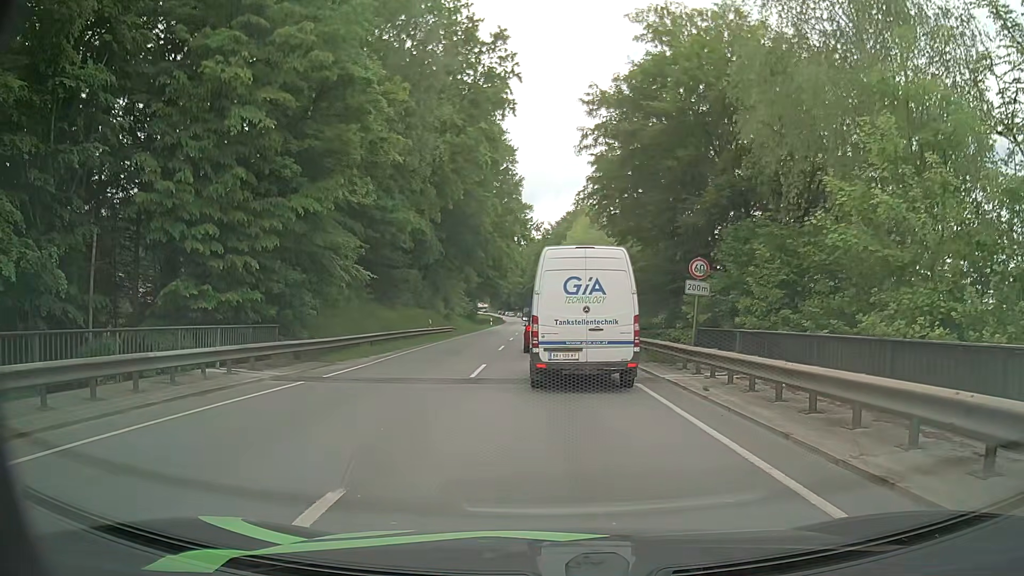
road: primary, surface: asphalt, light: Day
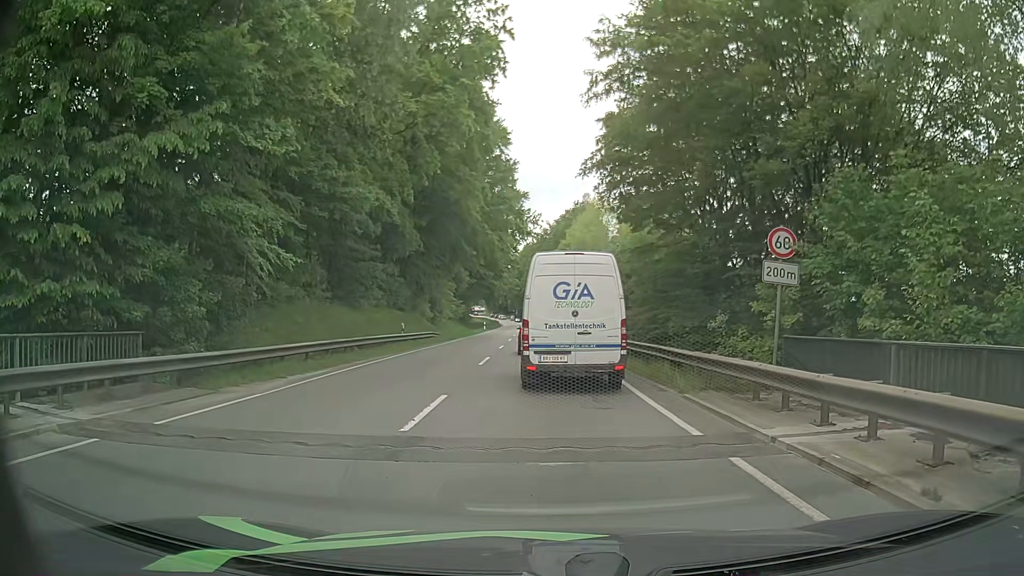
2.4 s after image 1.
(0.0, +7.3) m; +1°
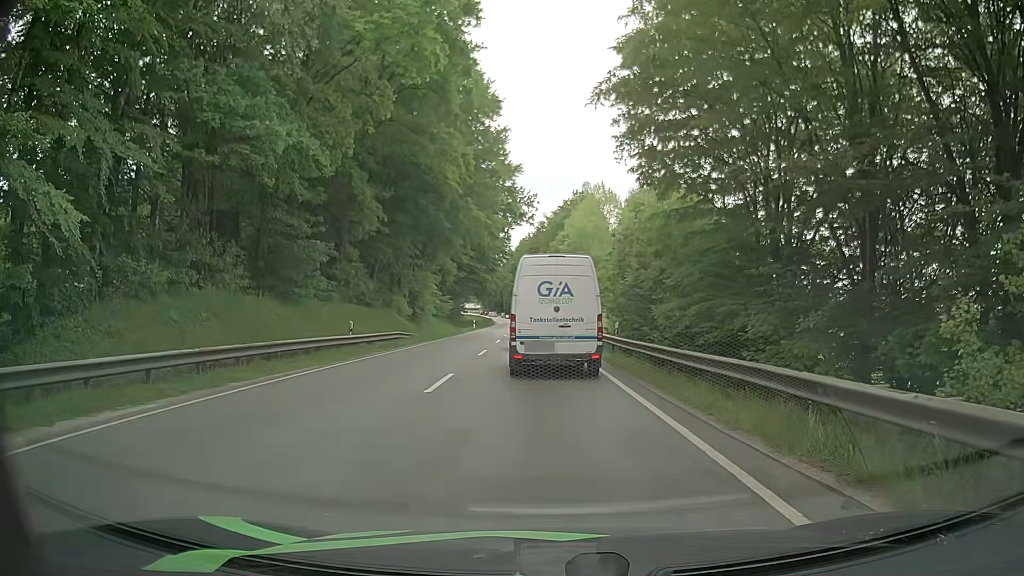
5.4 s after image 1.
(-0.1, +8.6) m; -1°
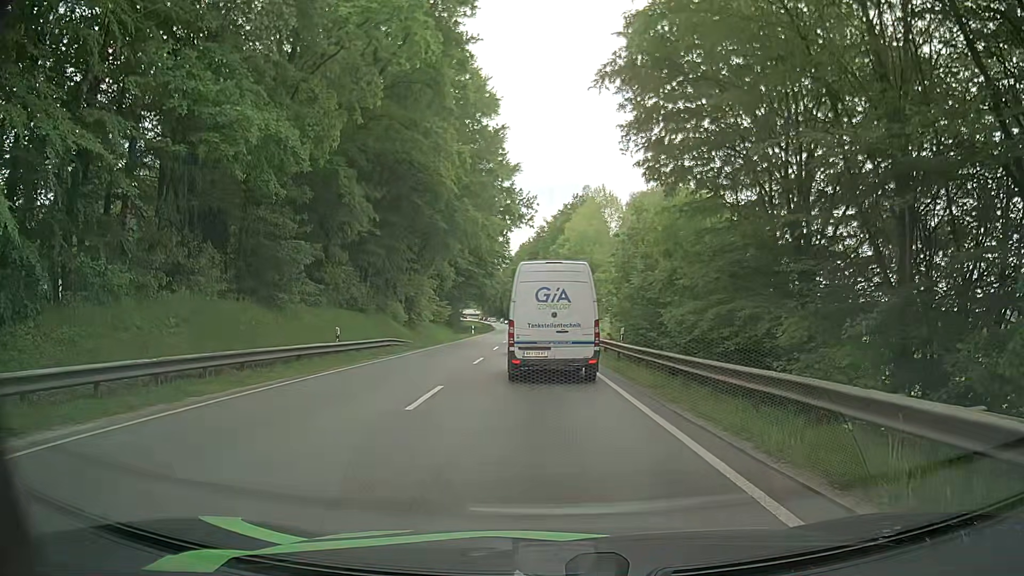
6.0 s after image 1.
(0.0, +1.7) m; -1°
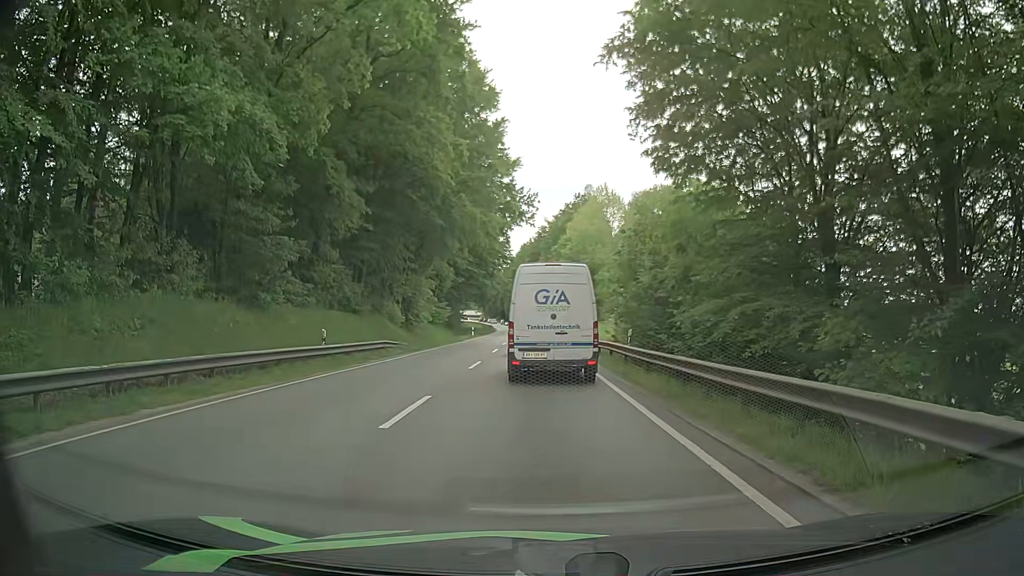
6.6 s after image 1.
(+0.1, +1.7) m; +1°
